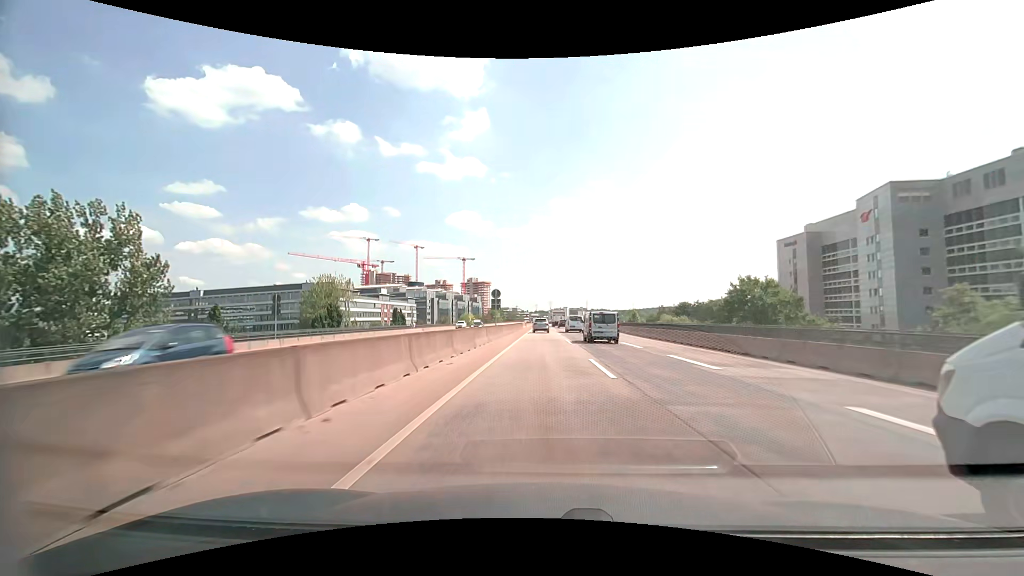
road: motorway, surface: asphalt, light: Day
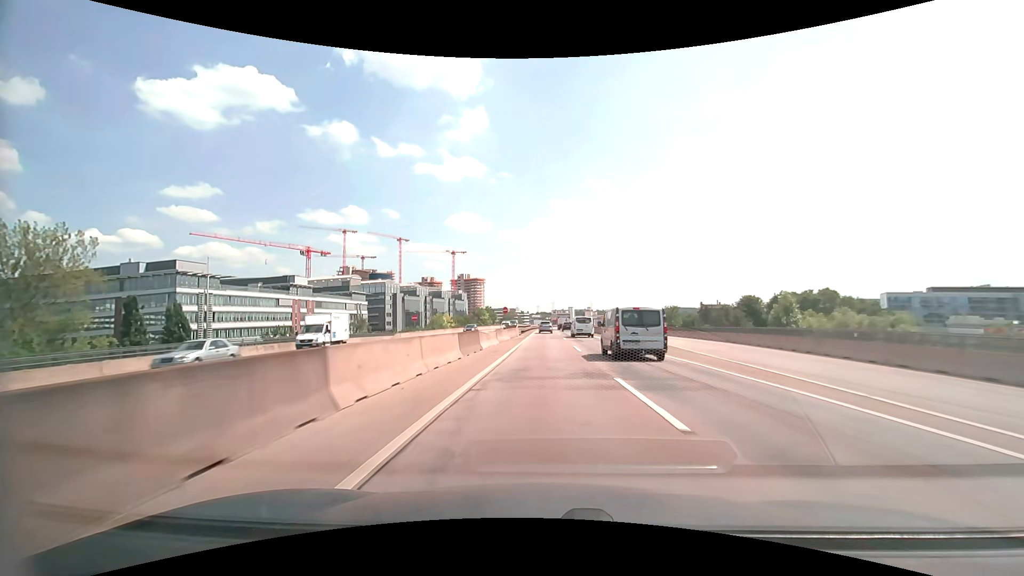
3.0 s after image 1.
(0.0, +77.4) m; 0°
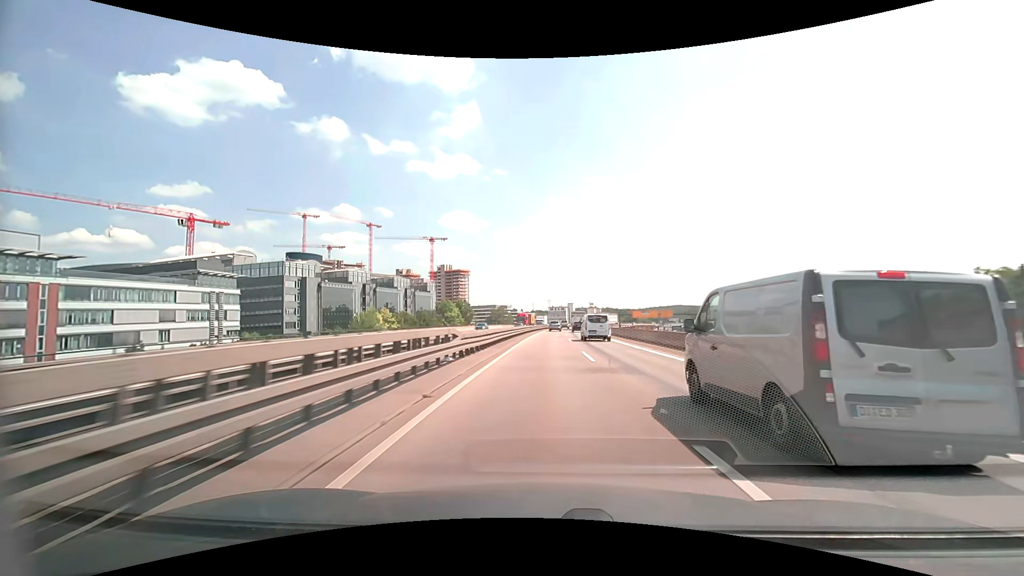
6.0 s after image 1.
(+0.4, +78.6) m; +1°
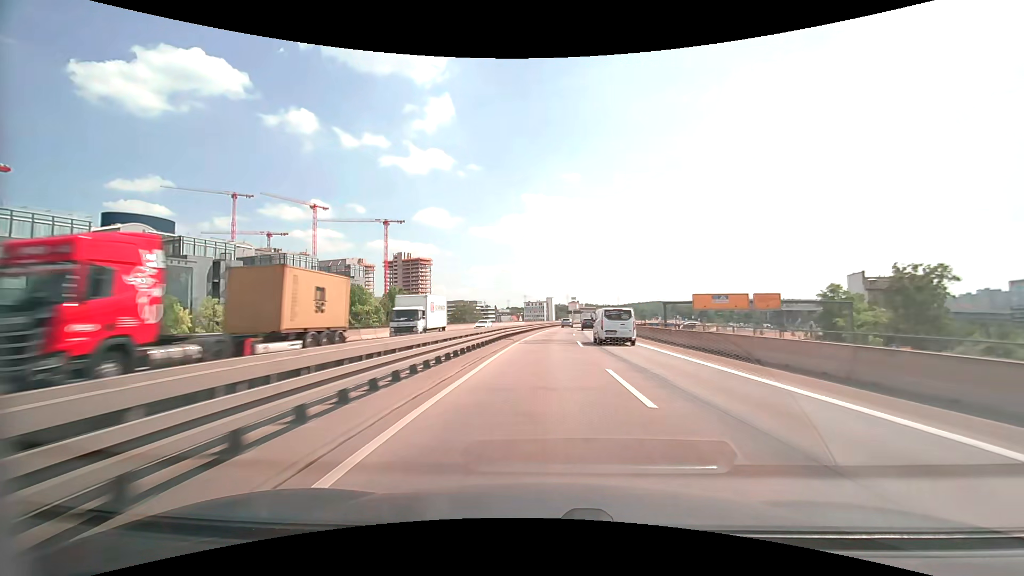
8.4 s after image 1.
(+1.1, +63.6) m; +3°
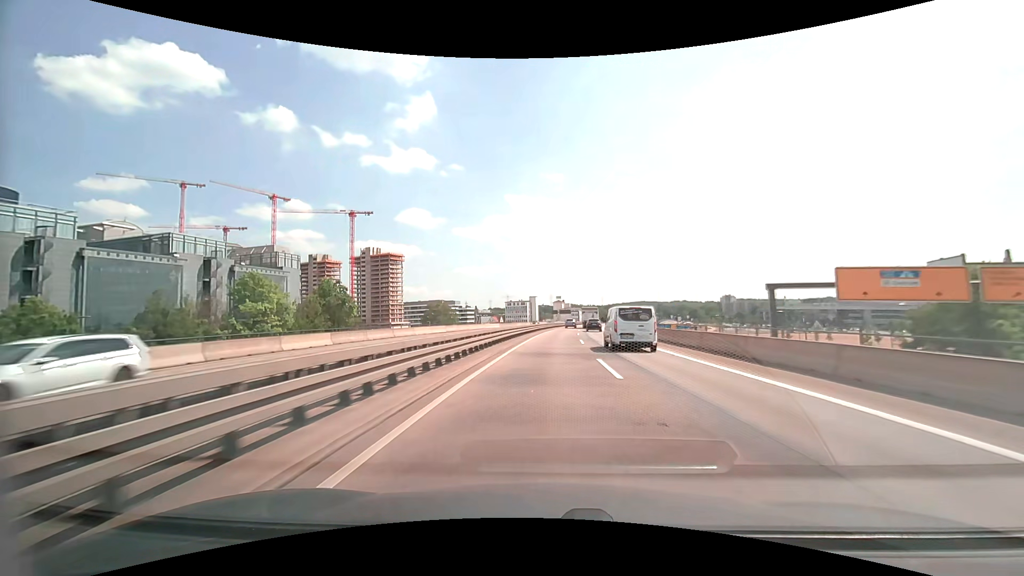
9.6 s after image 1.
(+0.5, +32.0) m; +2°
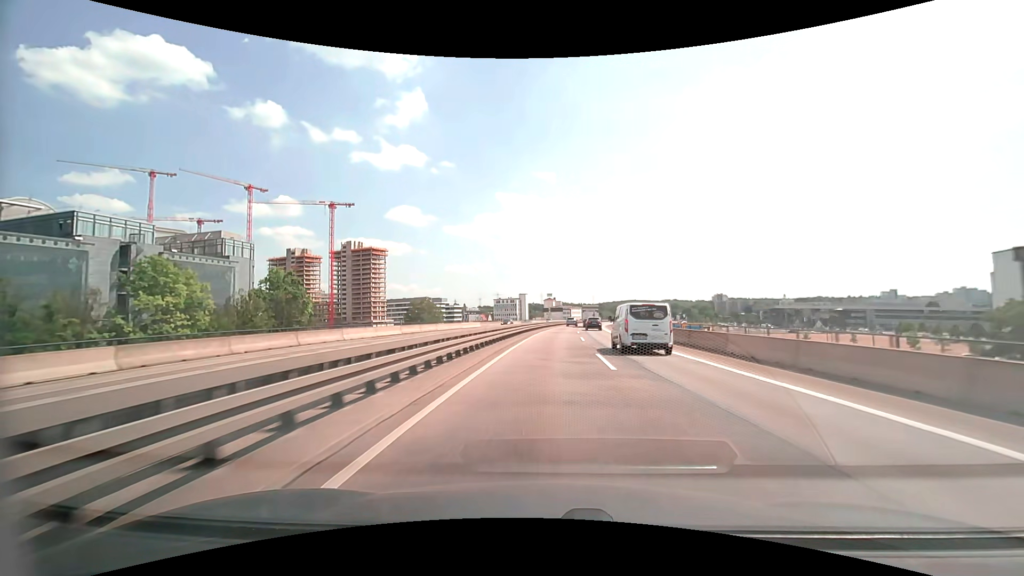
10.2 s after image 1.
(+0.1, +16.1) m; +1°
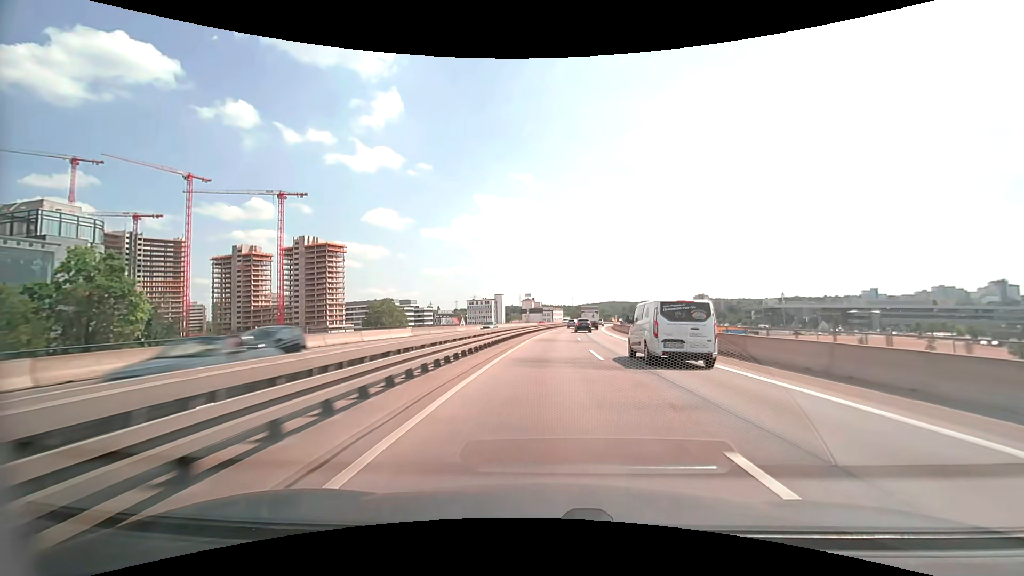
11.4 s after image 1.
(+0.7, +32.3) m; +2°
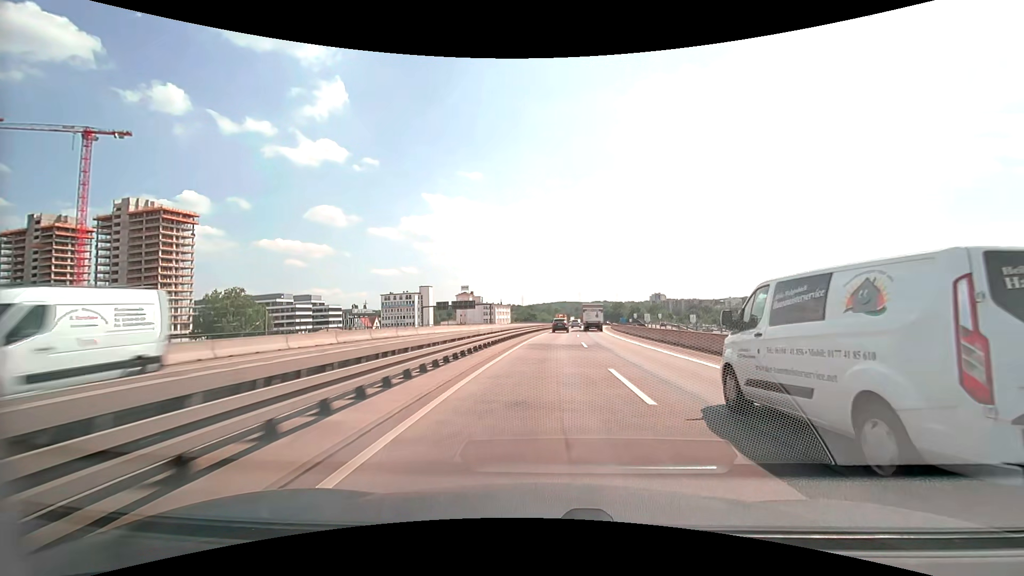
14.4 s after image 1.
(+4.2, +81.1) m; +5°
(0, +10) (0, +20) (+1, +30) (+1, +40) (+2, +50) (+3, +60) (+3, +70) (+4, +80) (+5, +90) (+7, +100) m
